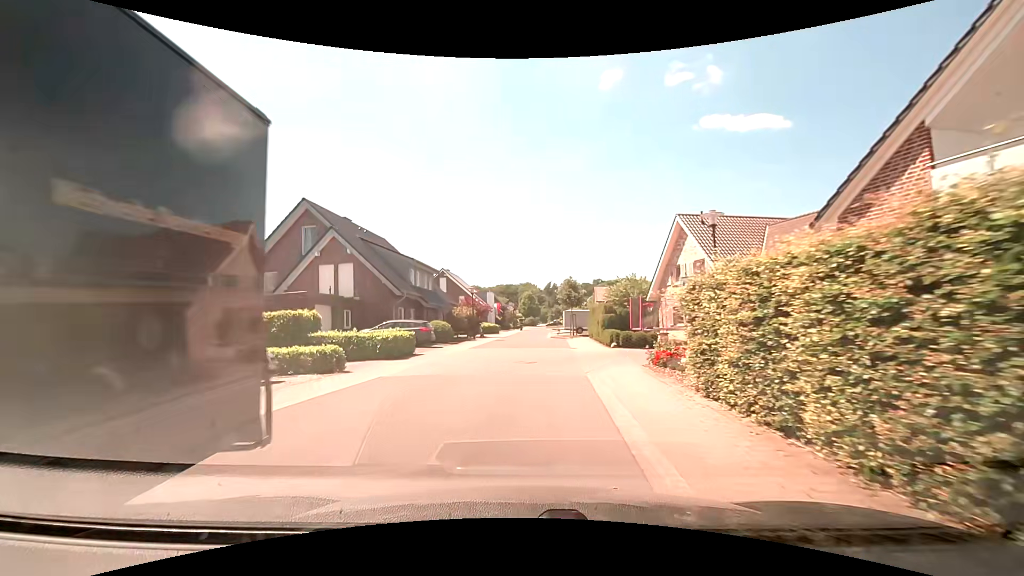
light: Day
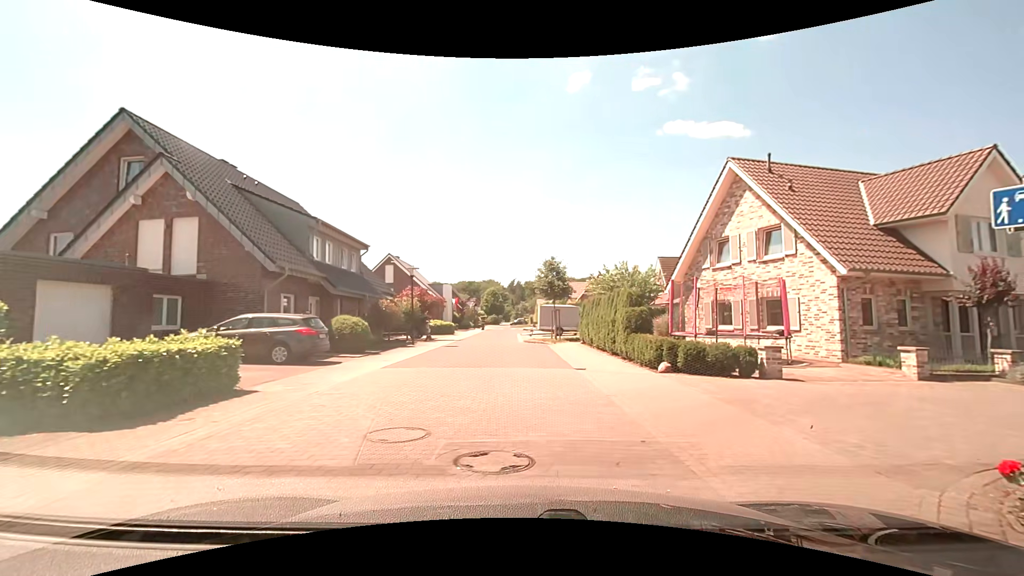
(-0.2, +12.2) m; +4°
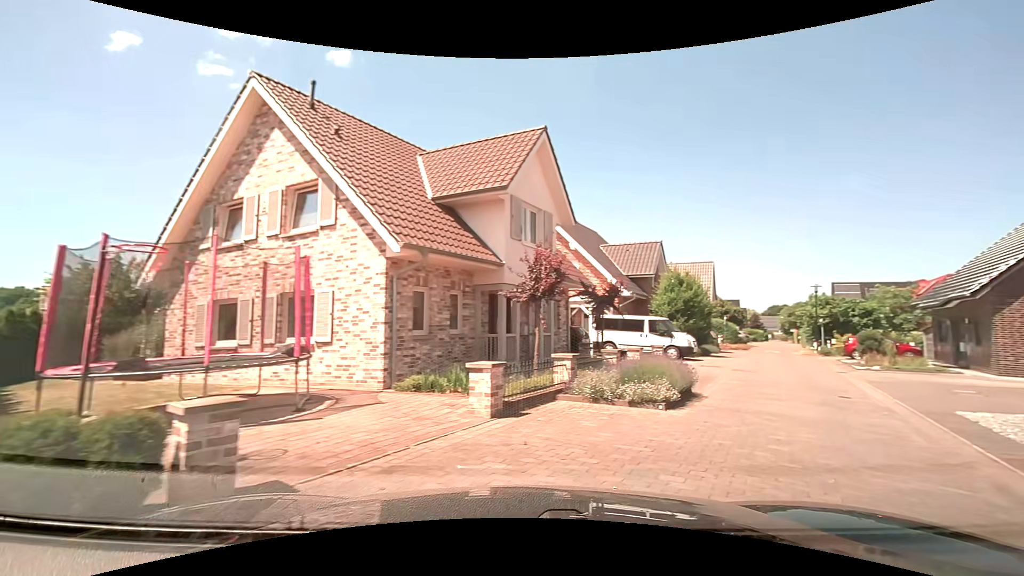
(+2.9, +8.0) m; +46°
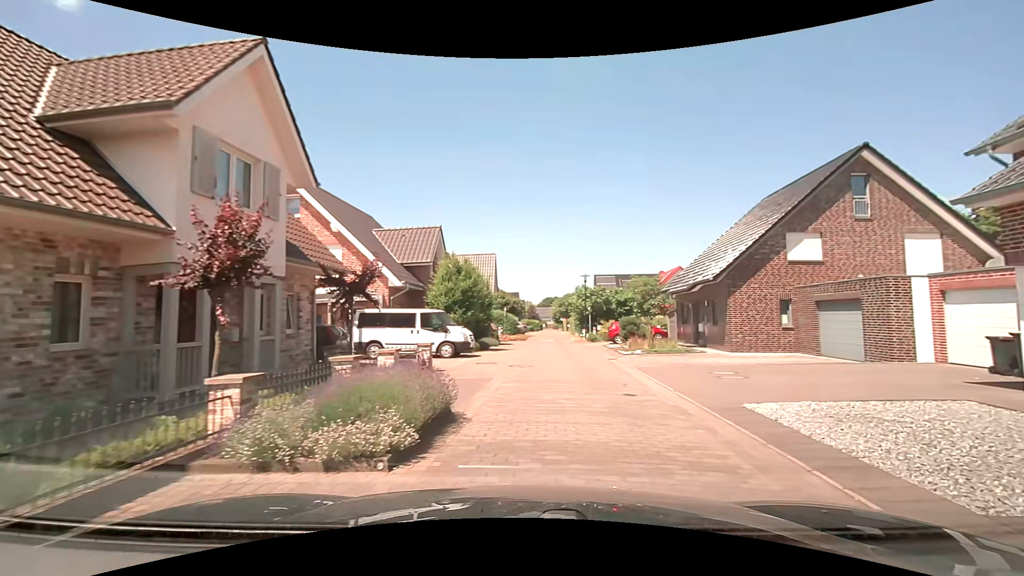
(+1.0, +4.0) m; +25°
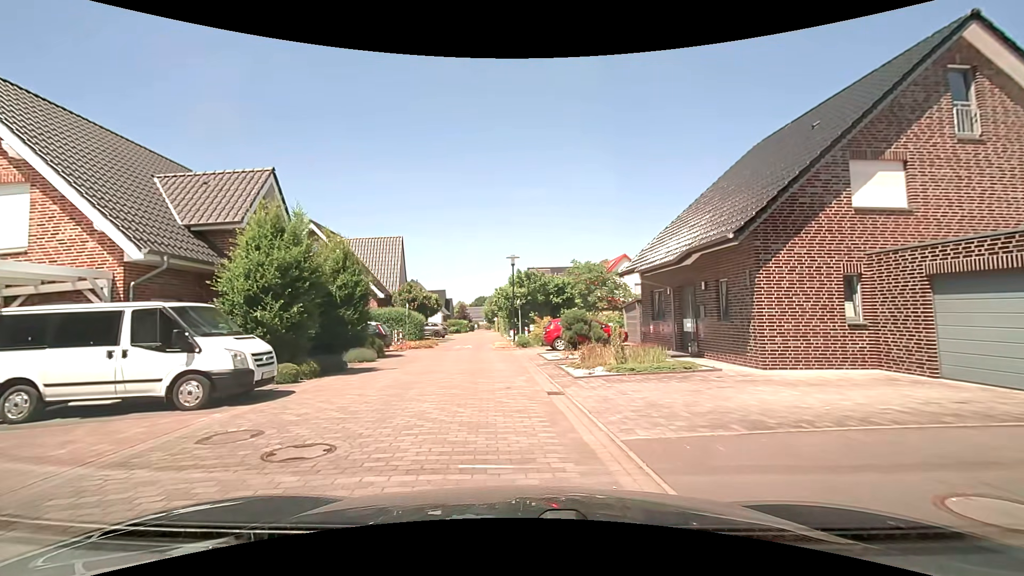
(+1.4, +10.6) m; +7°
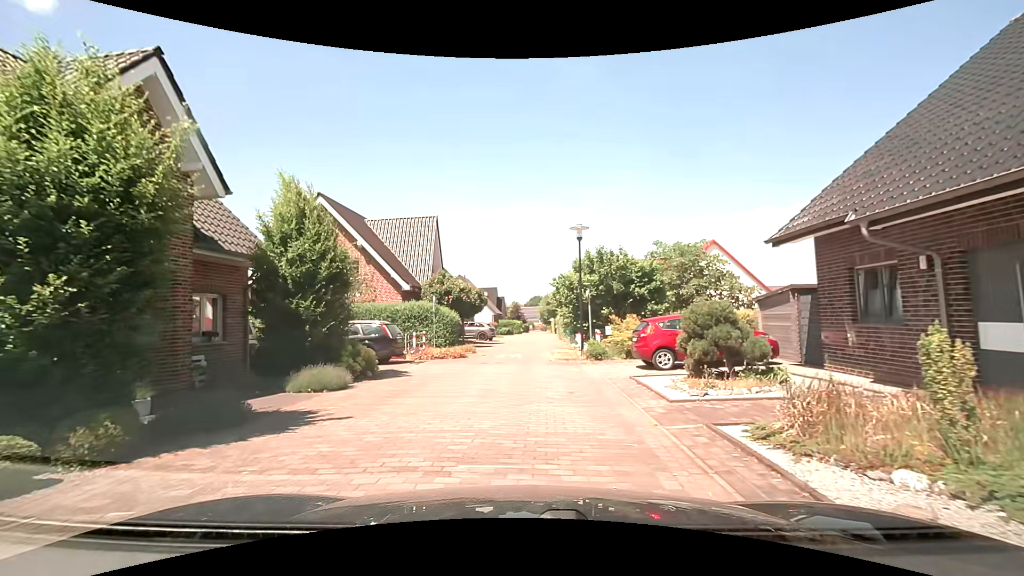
(-0.4, +8.7) m; -6°
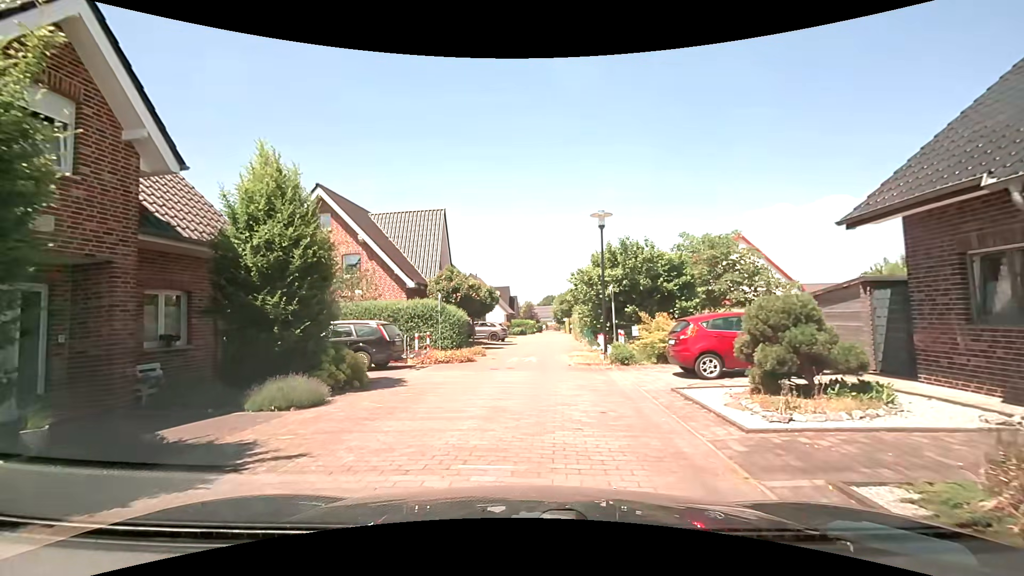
(0.0, +2.2) m; -2°
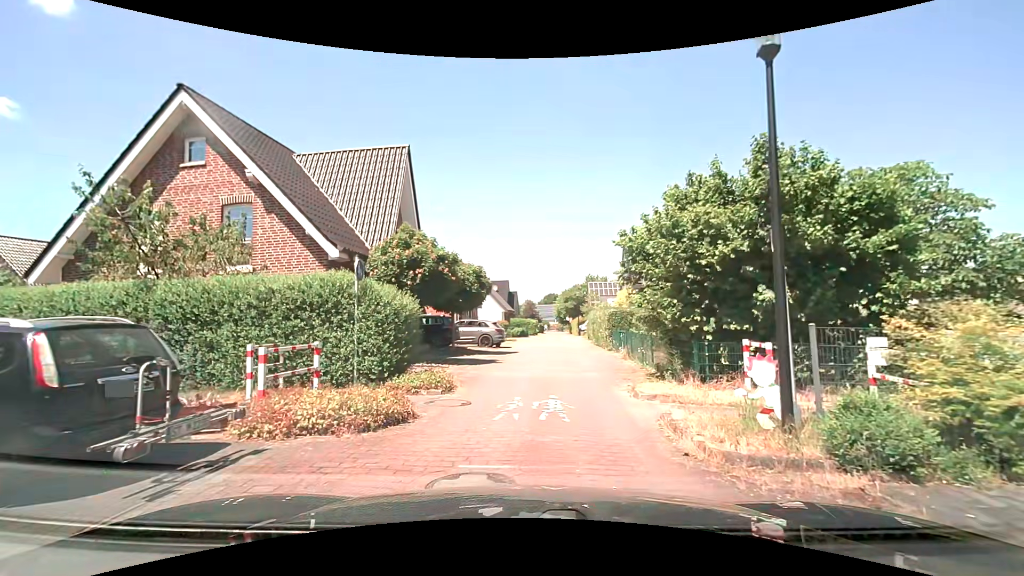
(-0.1, +11.2) m; 0°
